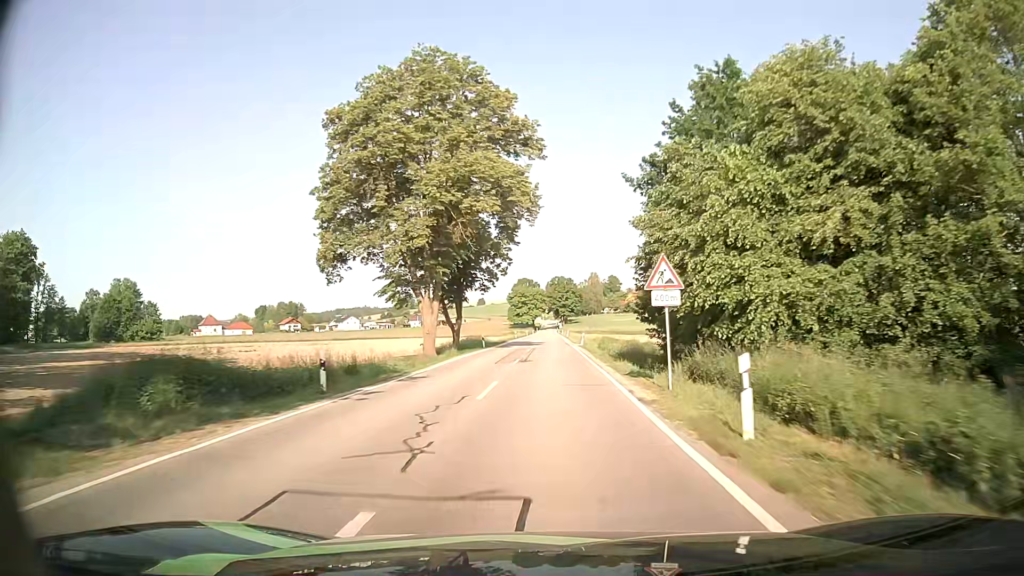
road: secondary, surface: asphalt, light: Day
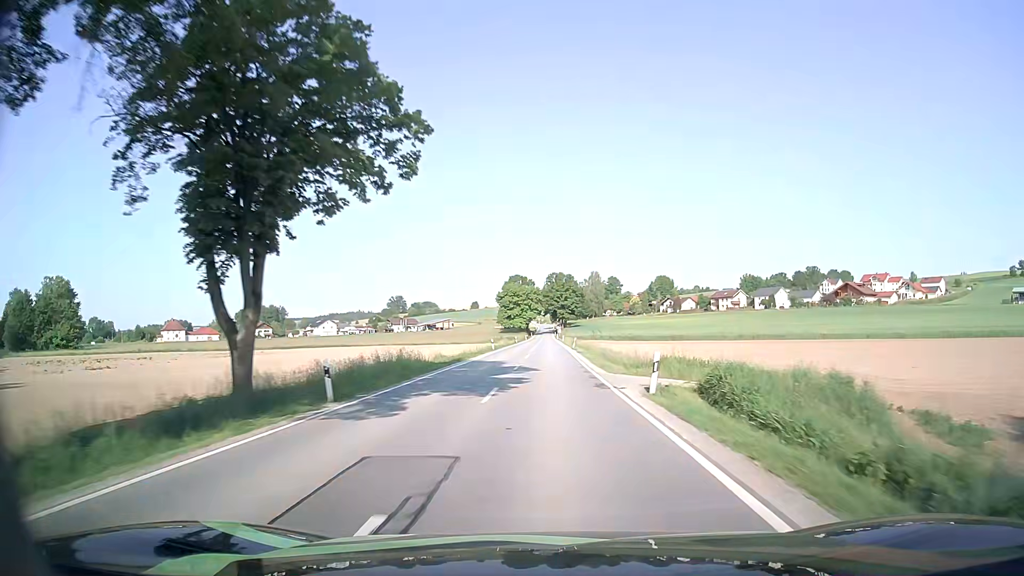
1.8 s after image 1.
(+0.1, +35.5) m; +1°
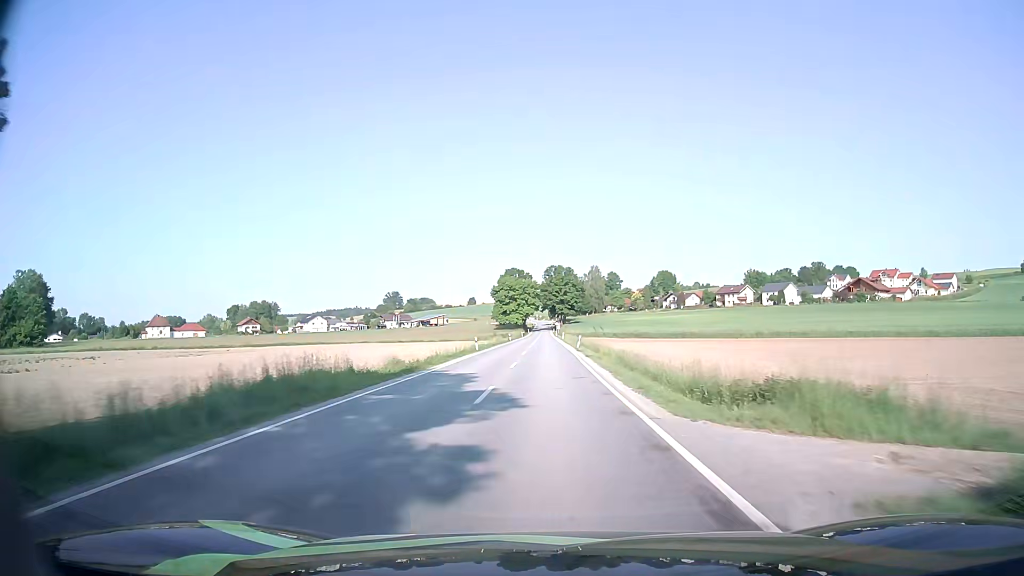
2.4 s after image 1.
(0.0, +12.6) m; 0°
(0, +10) (0, +20) (0, +30) (0, +40) (0, +50) (0, +60) (-1, +70) (-1, +80) (-1, +90) (-1, +100) m
